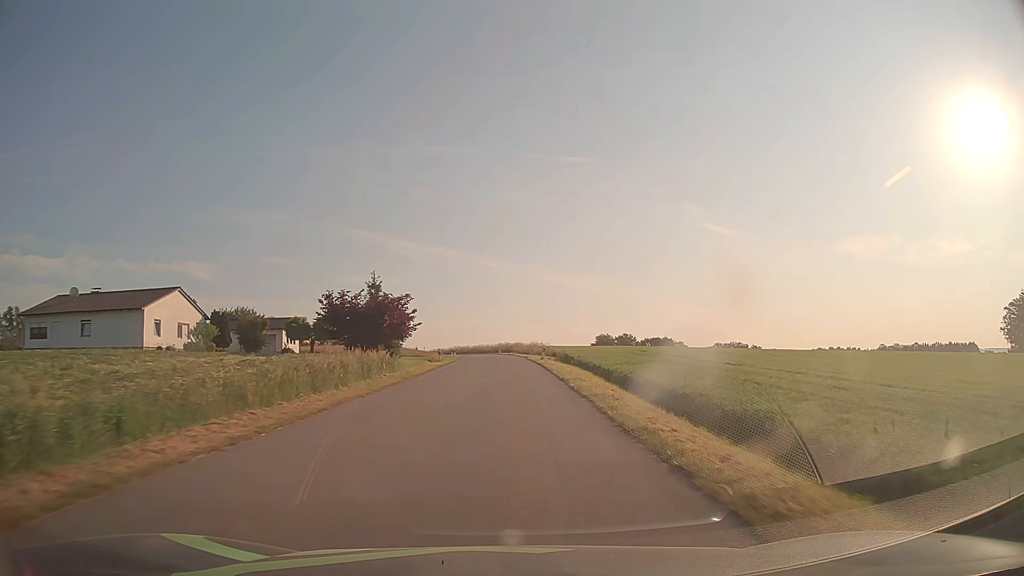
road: tertiary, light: Day
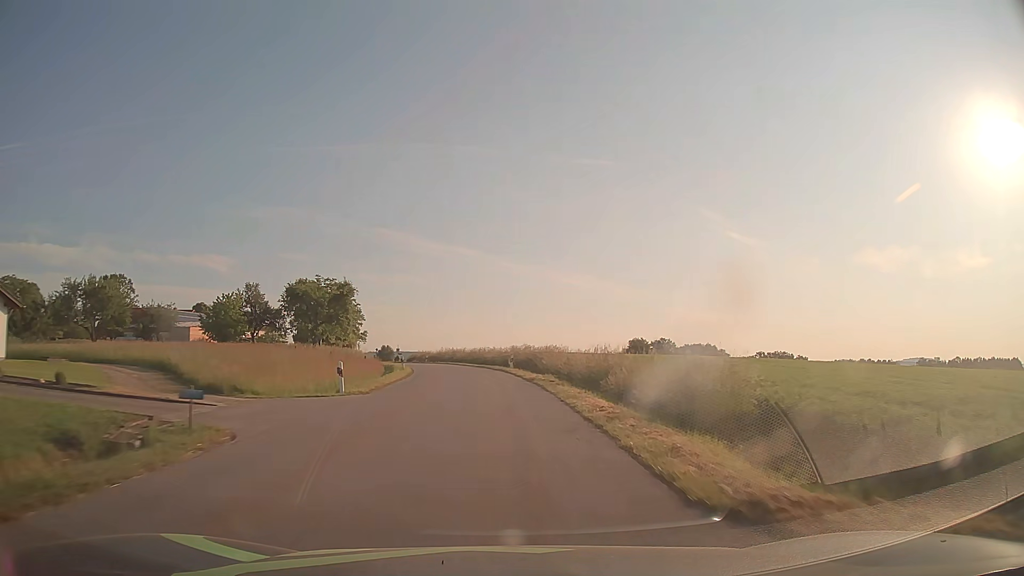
(-0.1, +52.6) m; -2°
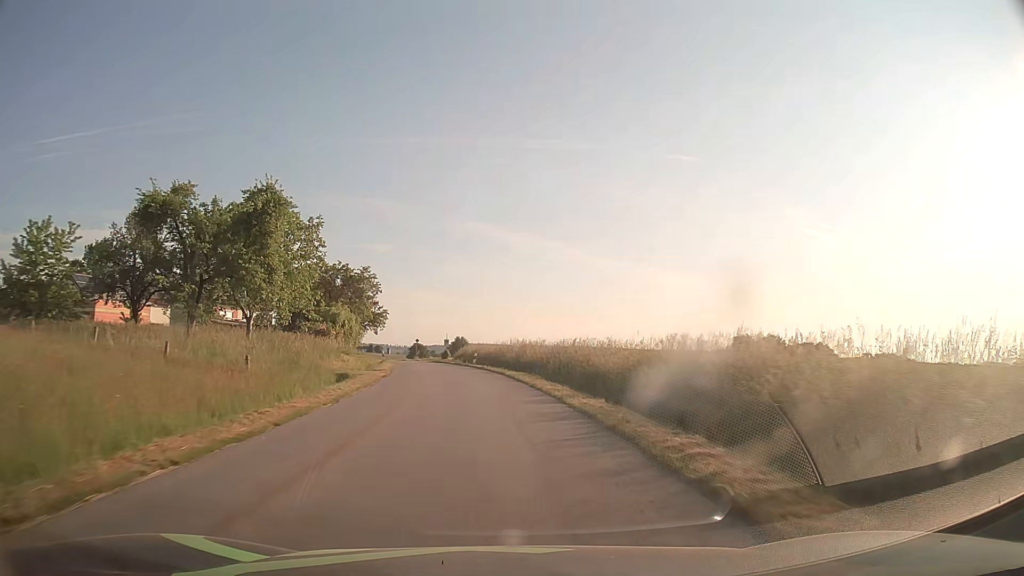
(-1.9, +41.4) m; -7°
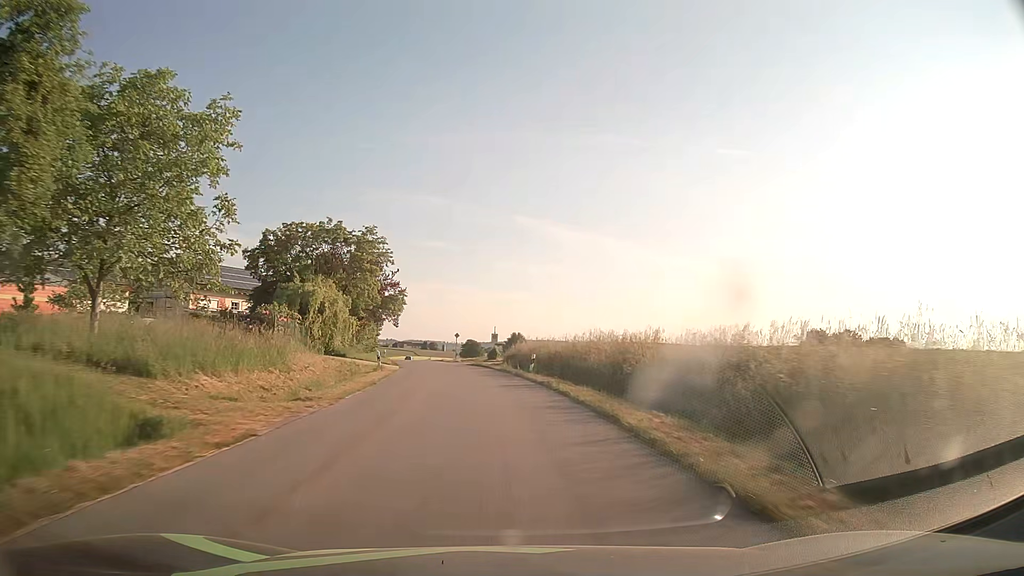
(-0.9, +20.9) m; -5°
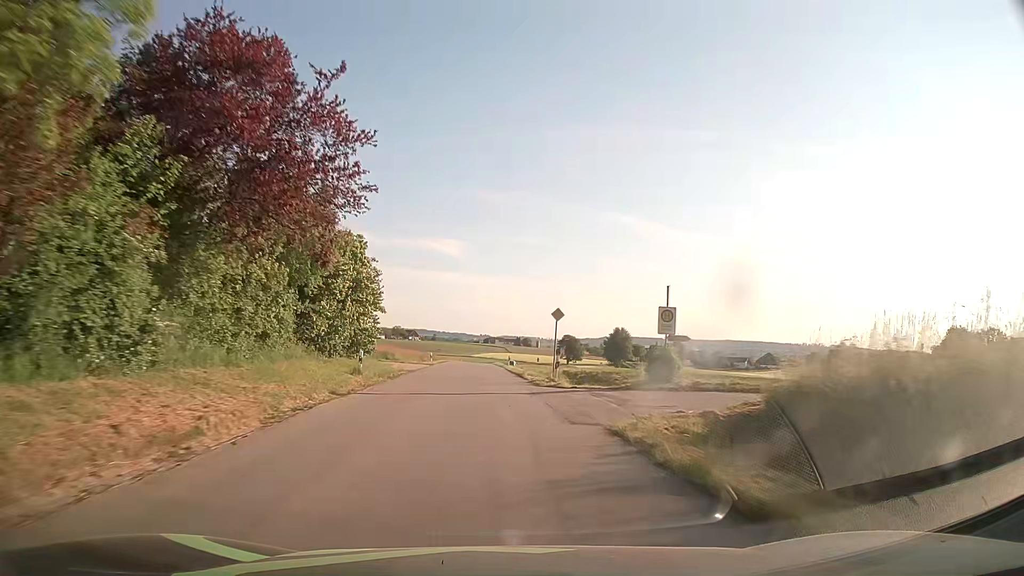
(-3.1, +42.2) m; -8°
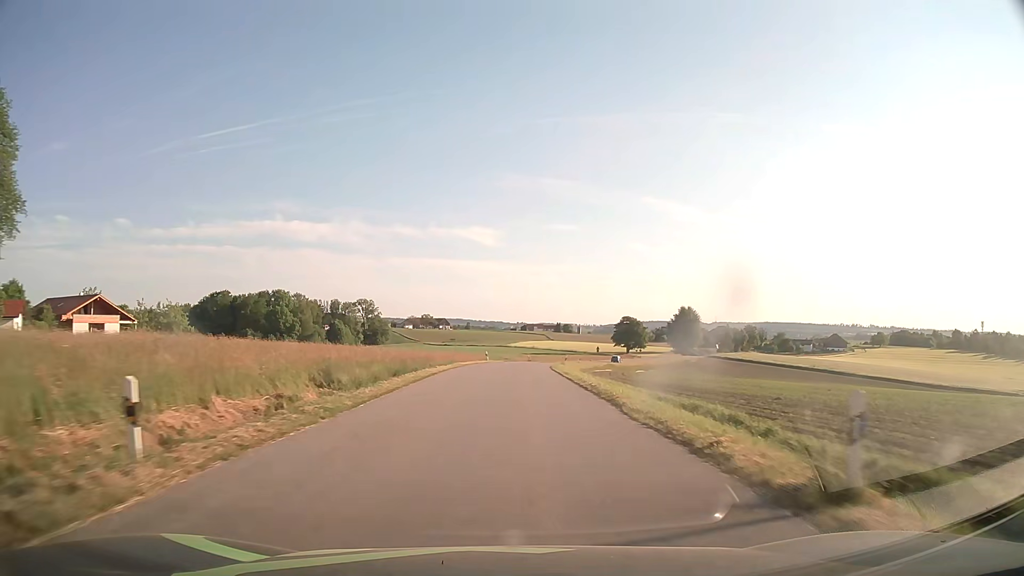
(-2.3, +53.4) m; -3°
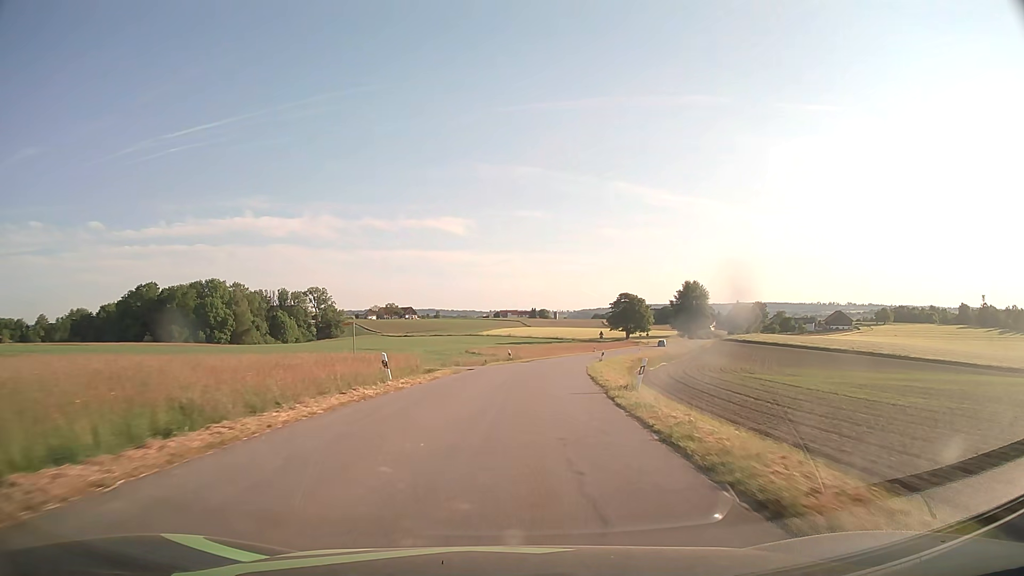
(+1.0, +42.9) m; +3°
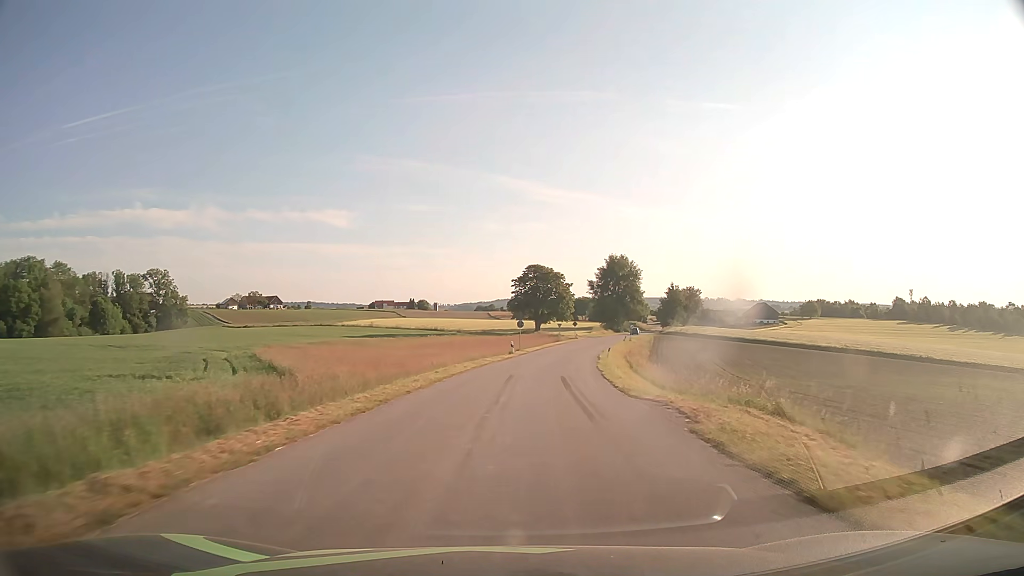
(+3.8, +53.3) m; +10°
(0, +10) (+1, +20) (+2, +30) (+3, +40) (+4, +50) (+6, +60) (+8, +69) (+10, +79) (+12, +89) (+14, +99) m
